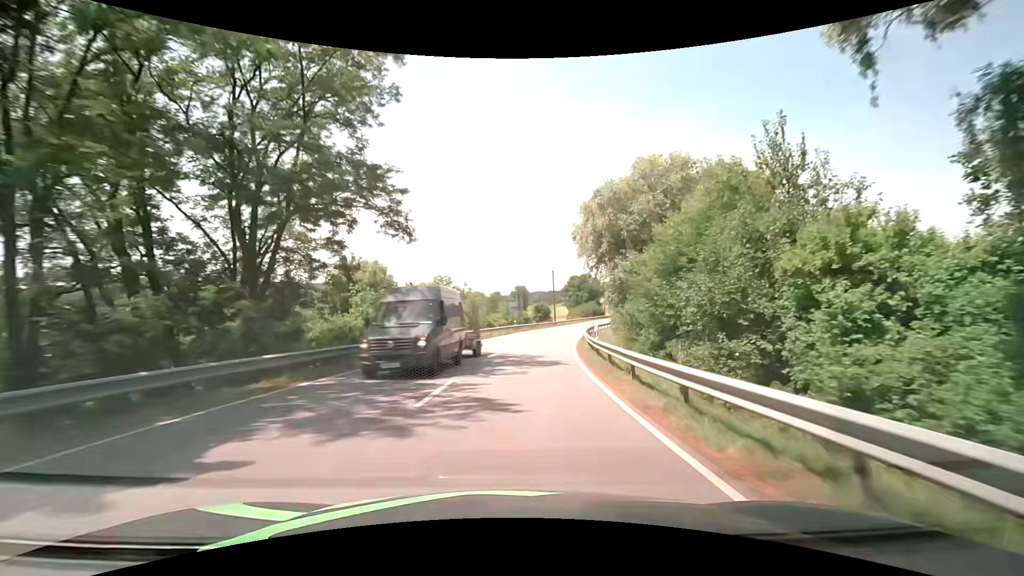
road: secondary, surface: asphalt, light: Day
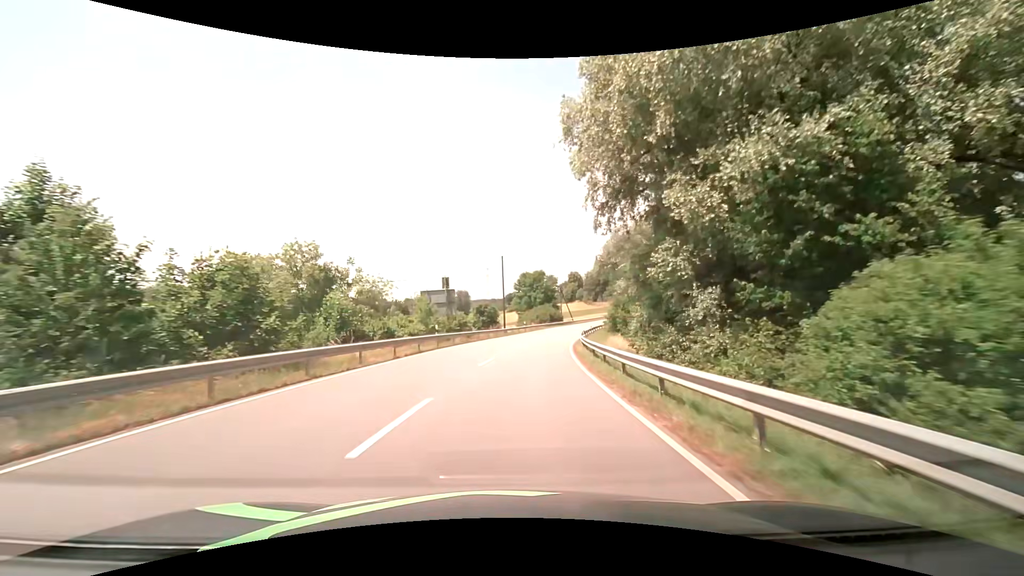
(+1.6, +26.8) m; +7°
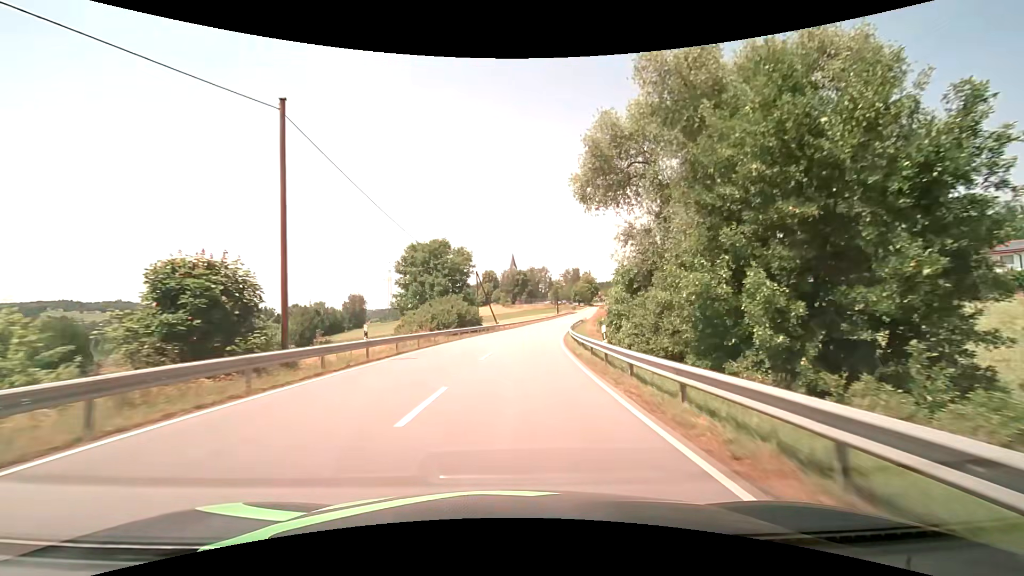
(+4.2, +45.7) m; +10°
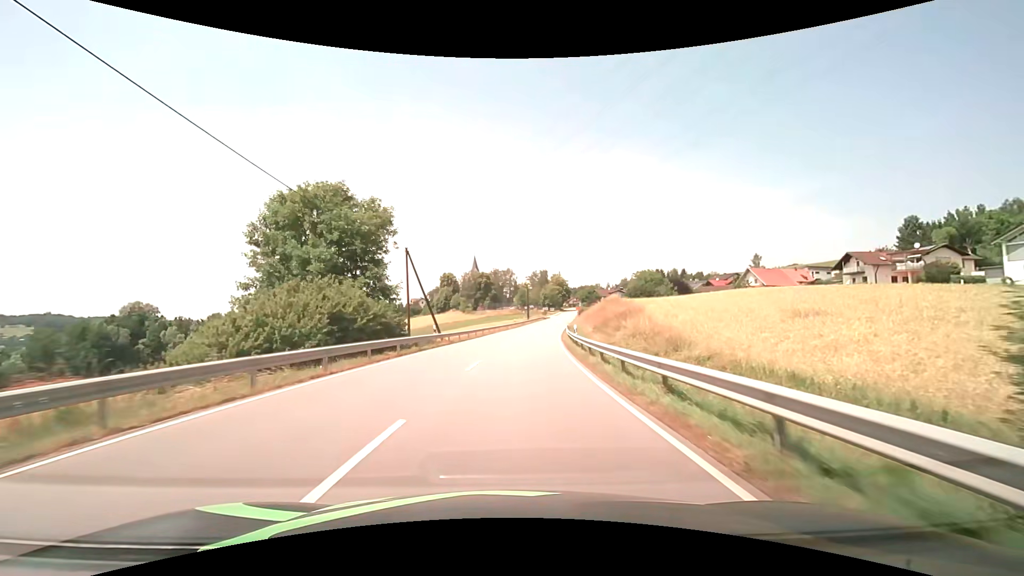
(+1.1, +27.3) m; +4°
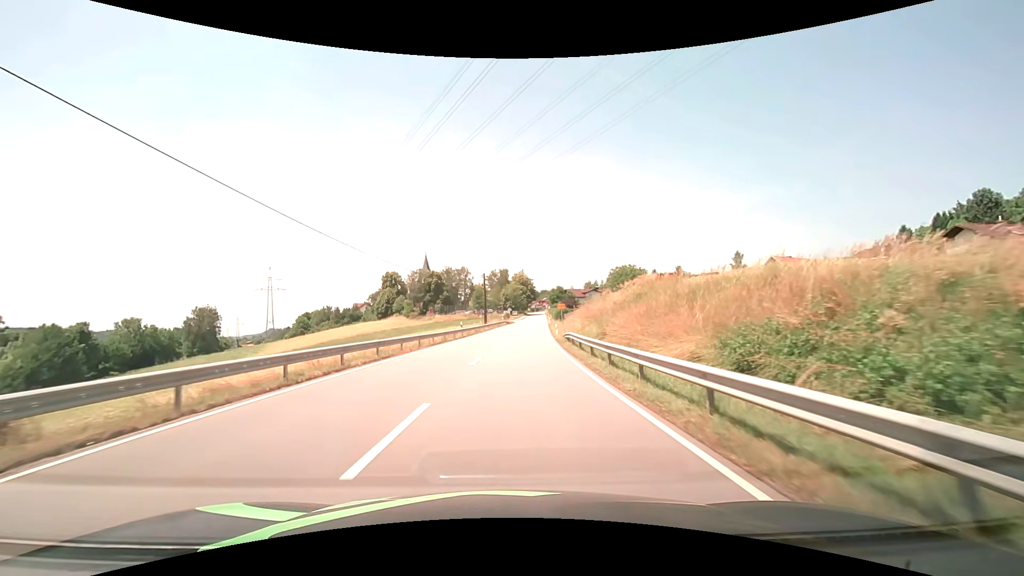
(+1.5, +34.0) m; +5°
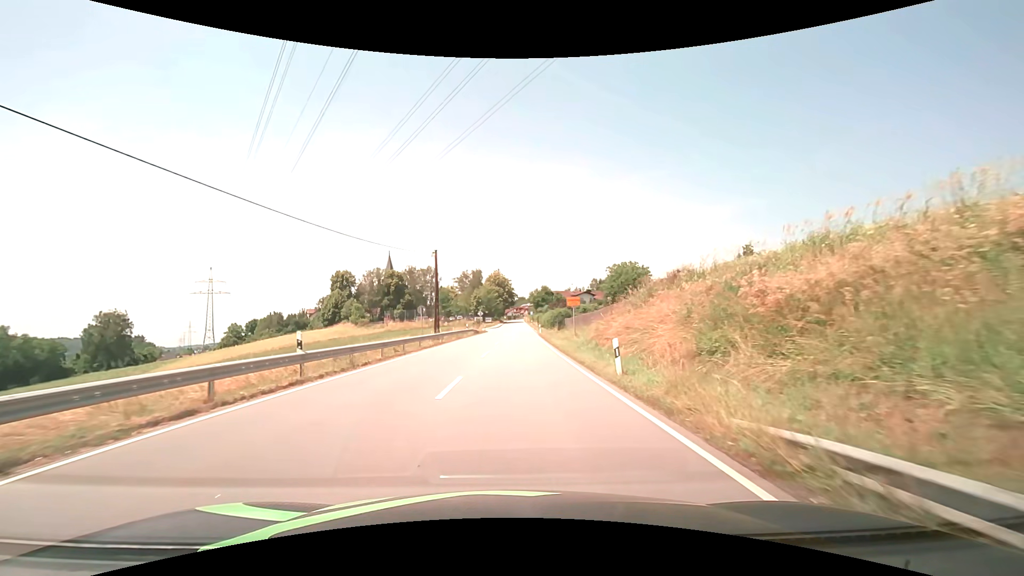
(+0.8, +30.8) m; +3°
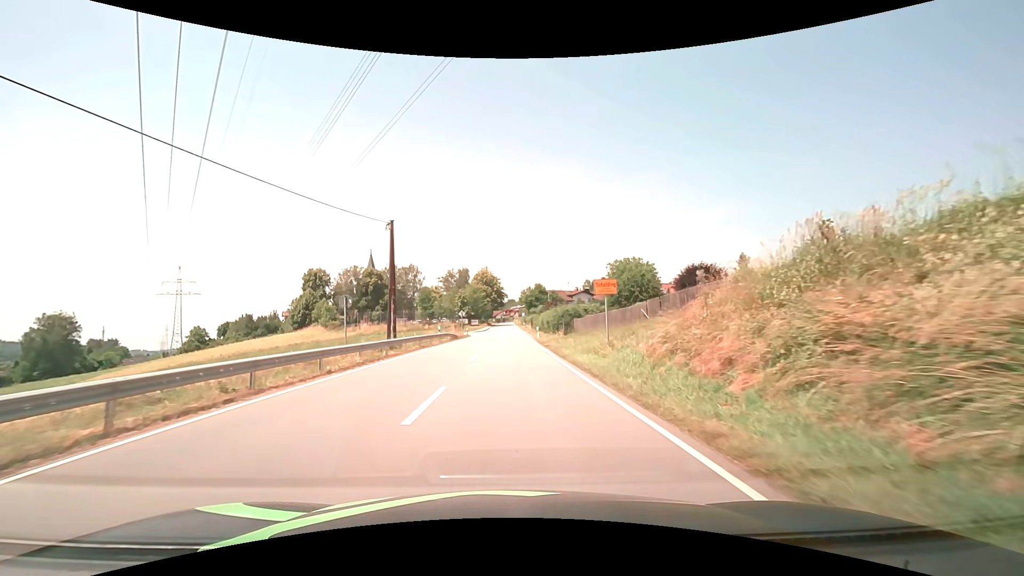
(+0.2, +14.2) m; +1°
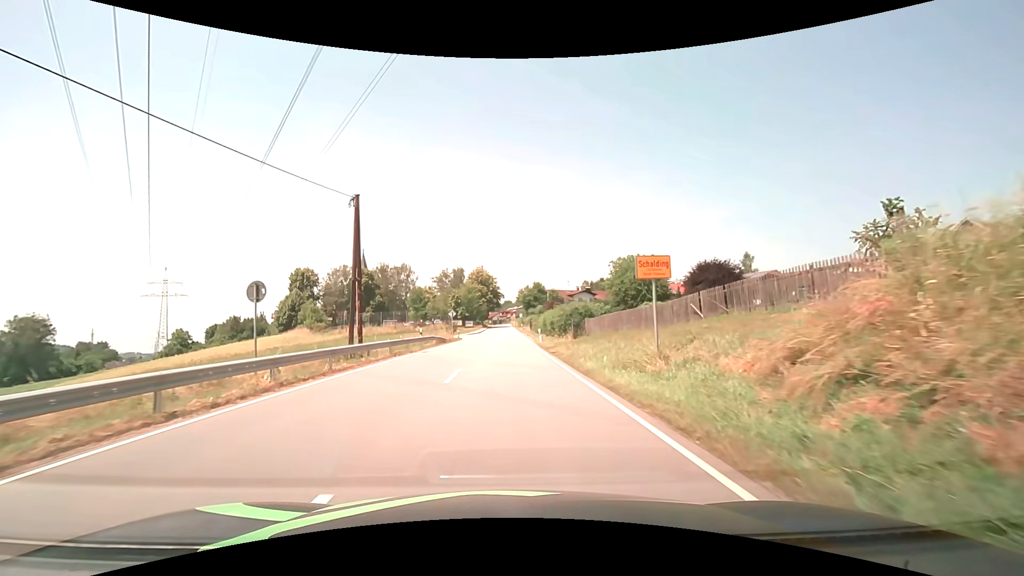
(0.0, +6.9) m; +1°
(0, +10) (0, +20) (0, +30) (0, +40) (0, +50) (0, +60) (0, +70) (0, +80) (-1, +90) (-1, +100) m
